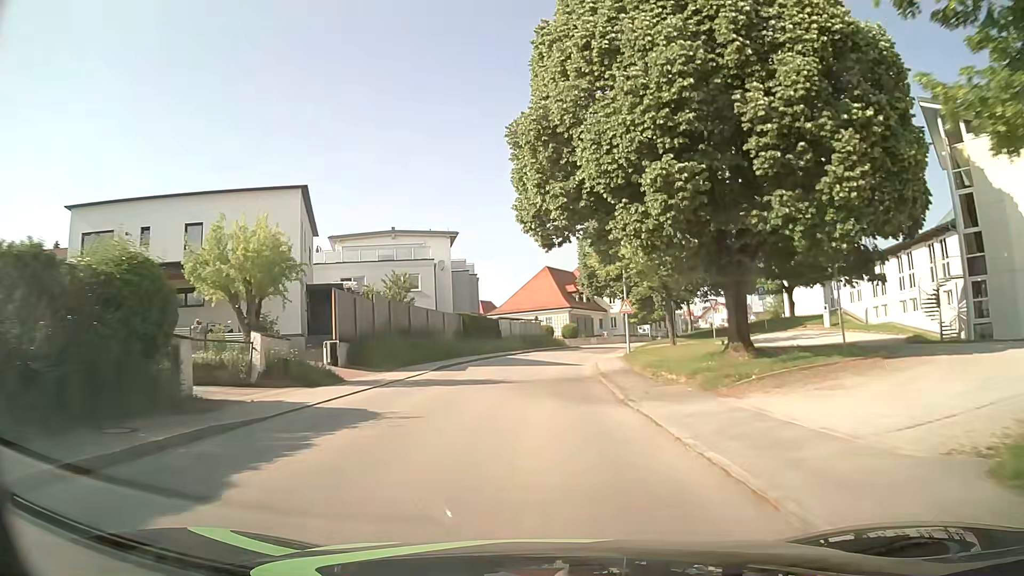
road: tertiary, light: Day
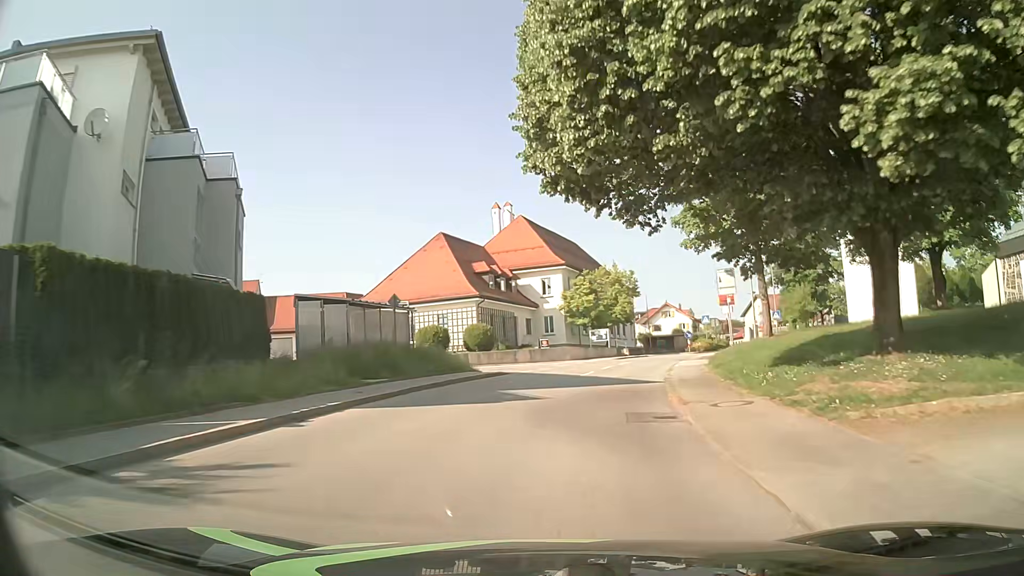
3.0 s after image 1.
(+1.2, +38.1) m; +7°
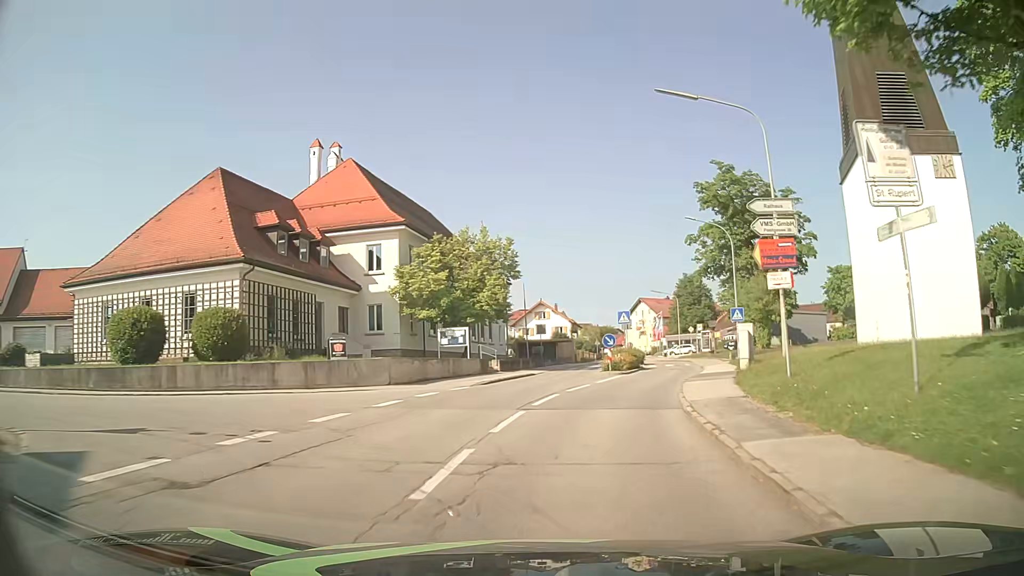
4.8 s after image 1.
(+2.2, +22.6) m; +12°
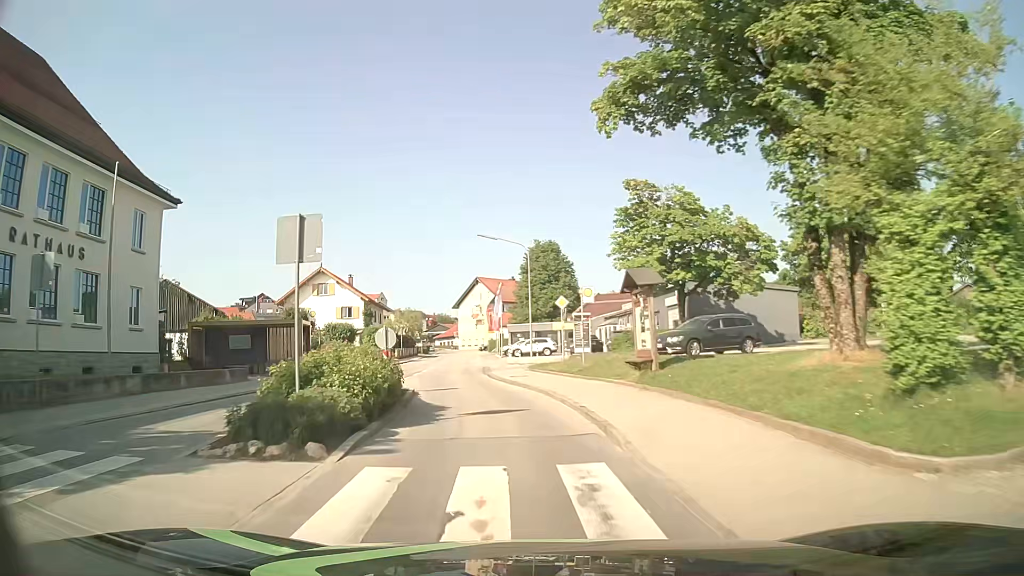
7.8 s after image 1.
(+7.6, +37.5) m; +13°
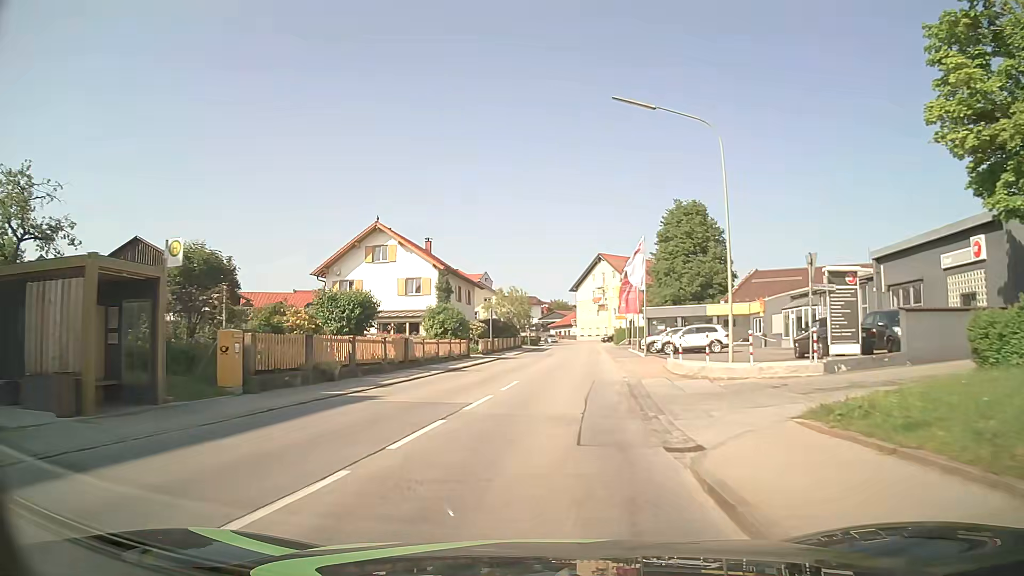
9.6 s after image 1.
(-2.2, +23.2) m; -10°
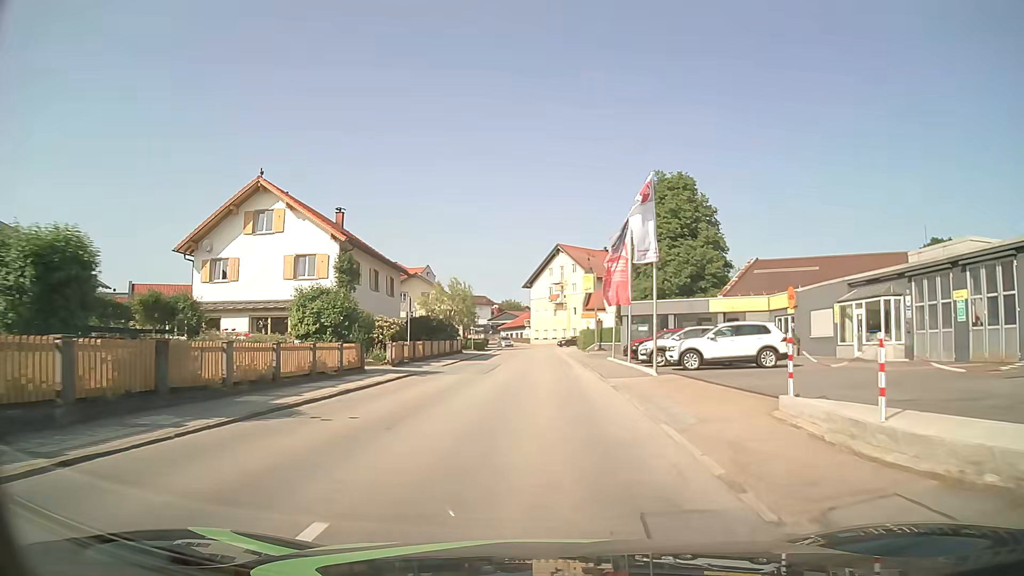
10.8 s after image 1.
(+0.5, +15.4) m; +4°
